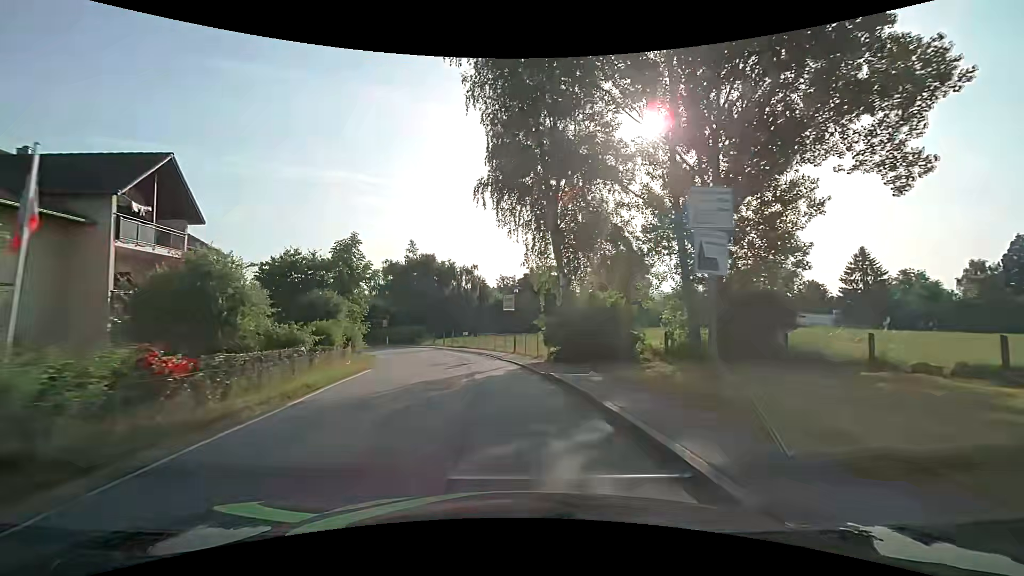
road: secondary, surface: asphalt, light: Day
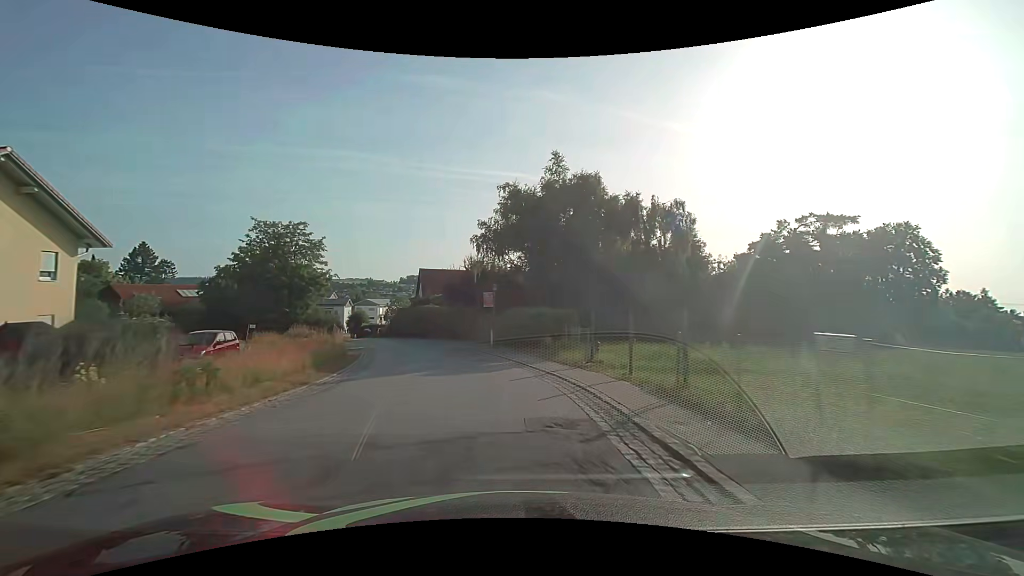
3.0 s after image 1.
(-5.7, +37.6) m; -19°
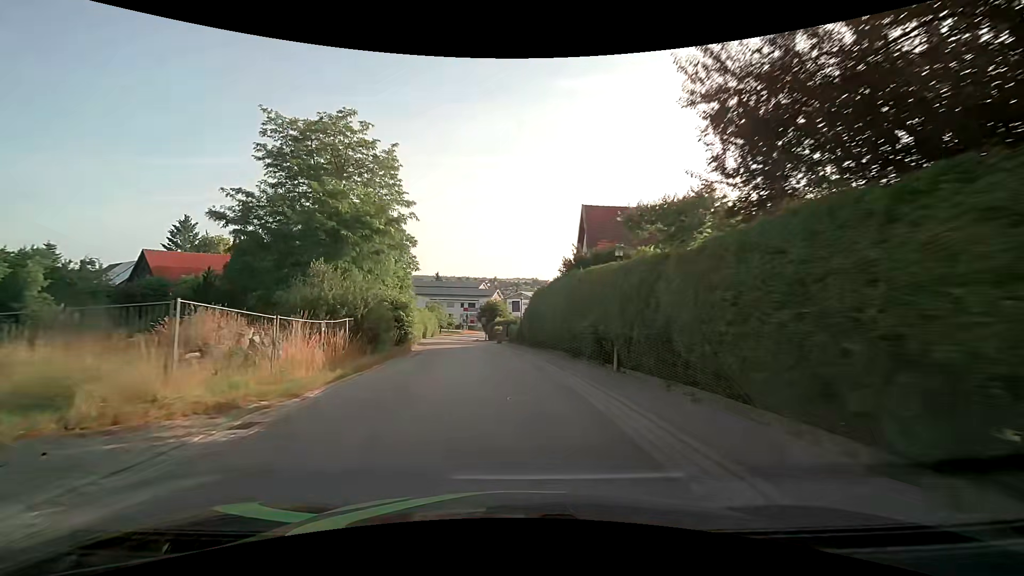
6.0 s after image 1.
(-6.6, +37.3) m; -19°
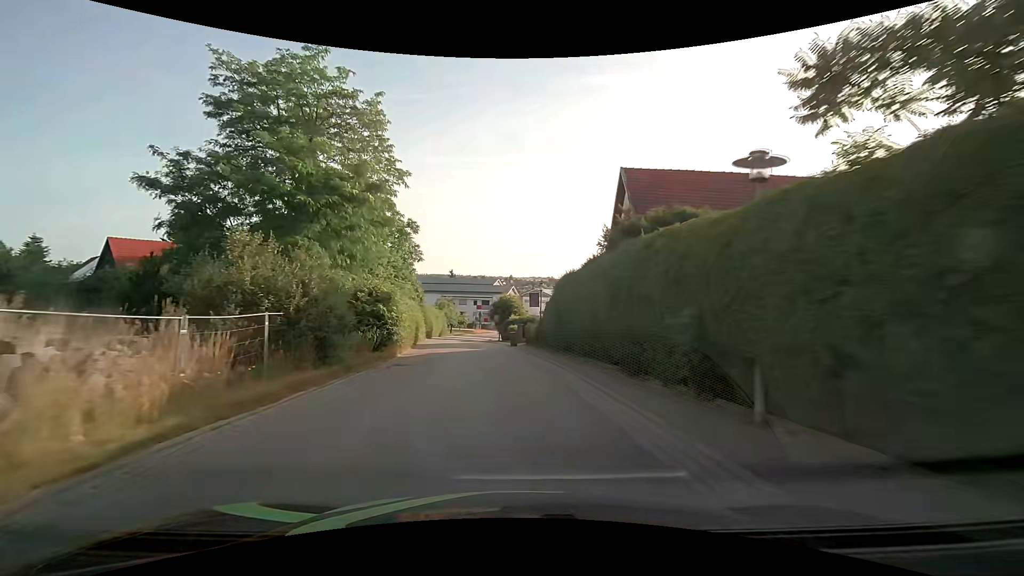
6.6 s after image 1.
(-0.1, +7.7) m; -2°
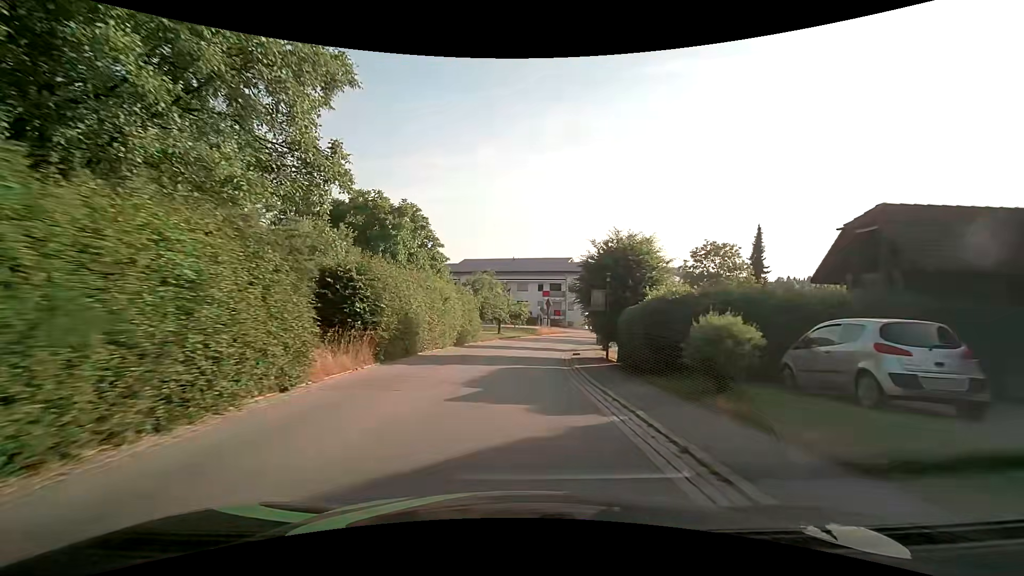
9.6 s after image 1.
(-2.8, +38.3) m; -7°
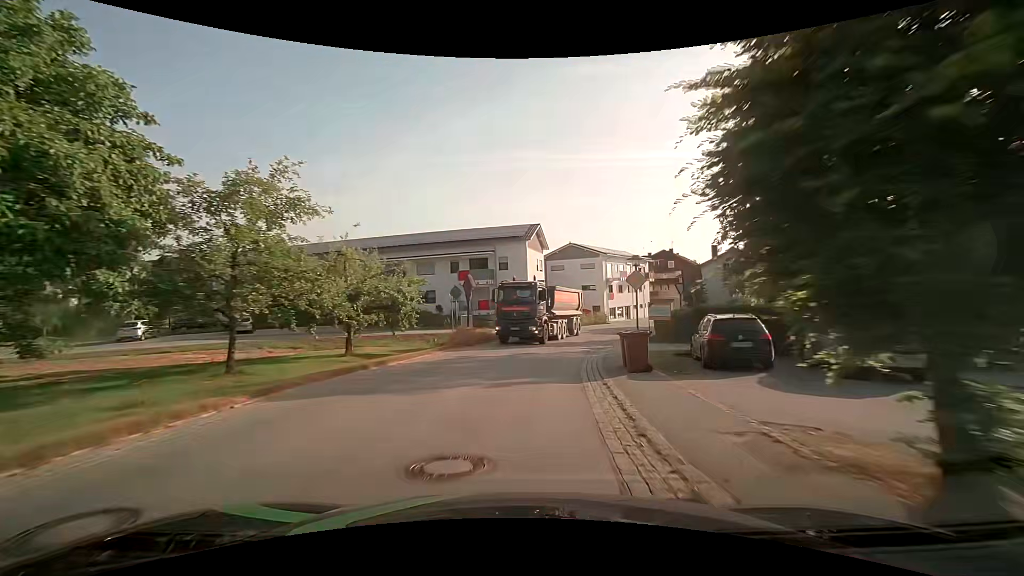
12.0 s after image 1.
(+1.5, +30.5) m; +9°
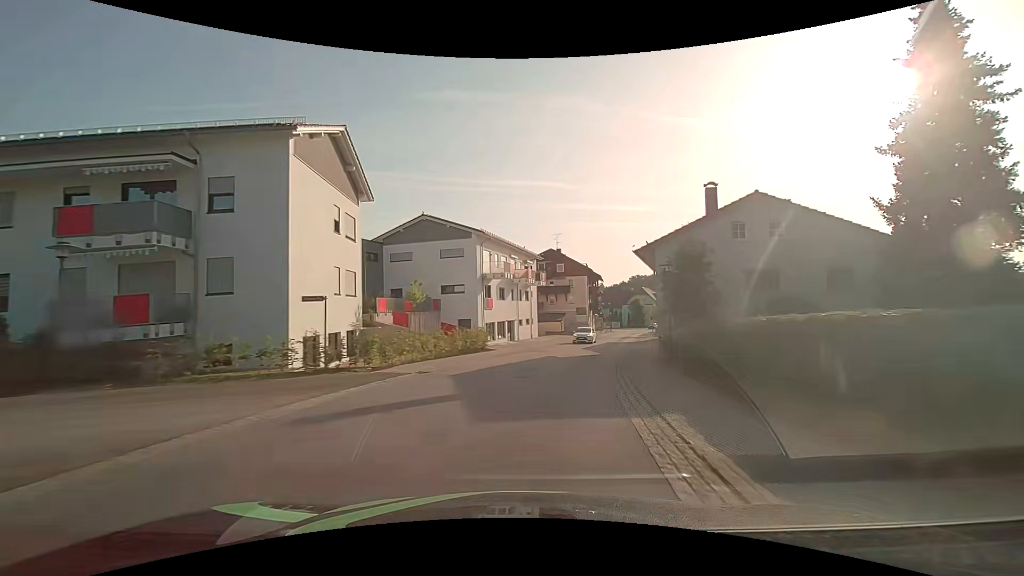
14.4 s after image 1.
(+3.6, +29.8) m; +15°
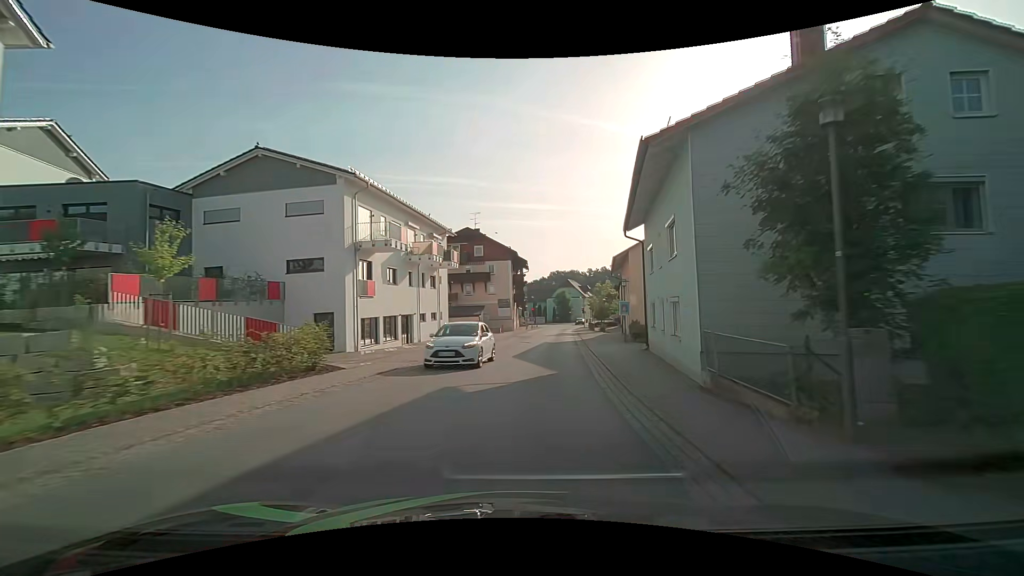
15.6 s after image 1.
(+1.3, +15.0) m; +10°
